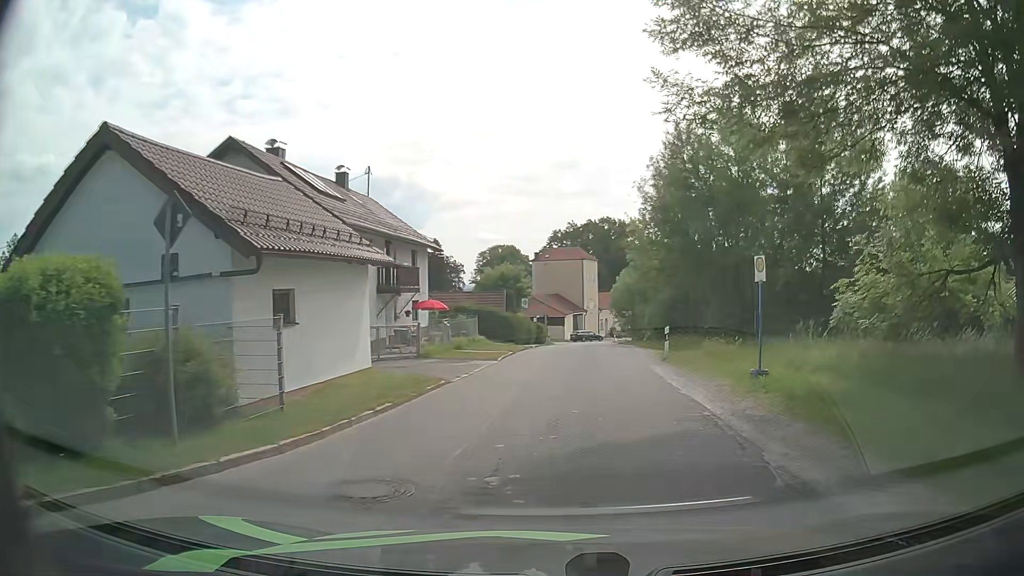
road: residential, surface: asphalt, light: Day
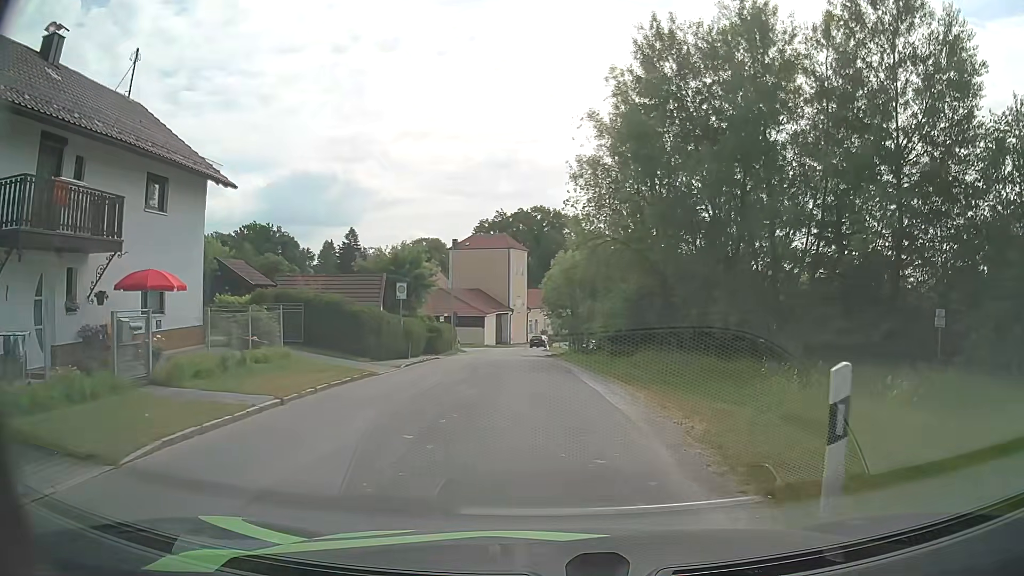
(+1.7, +18.1) m; +6°
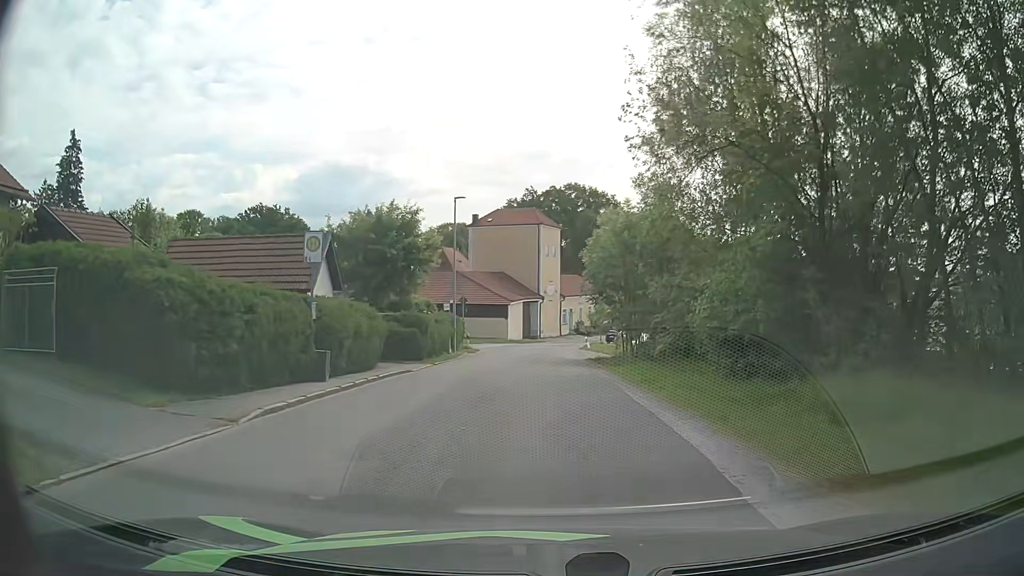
(-0.3, +14.4) m; -3°
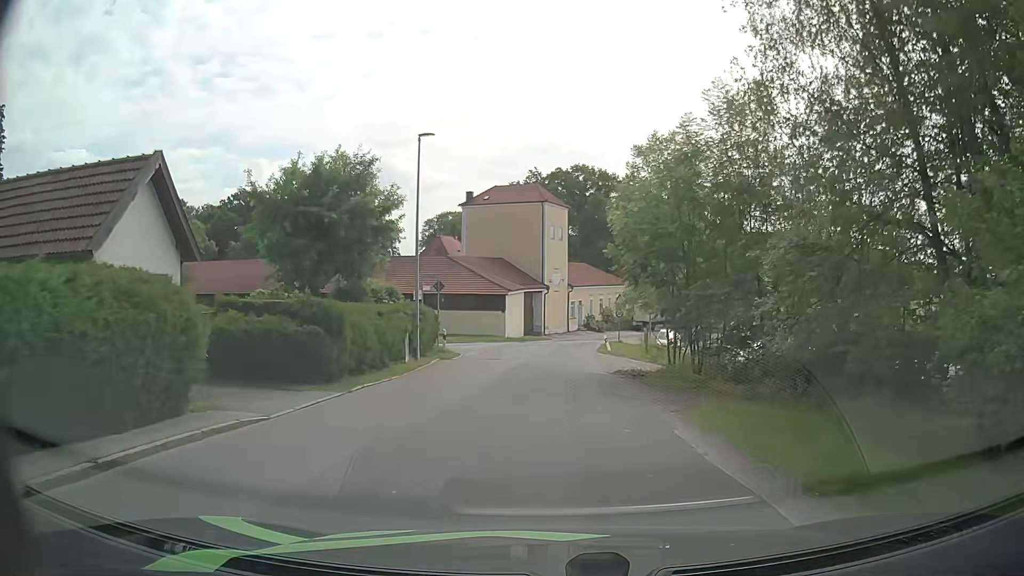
(0.0, +11.1) m; 0°
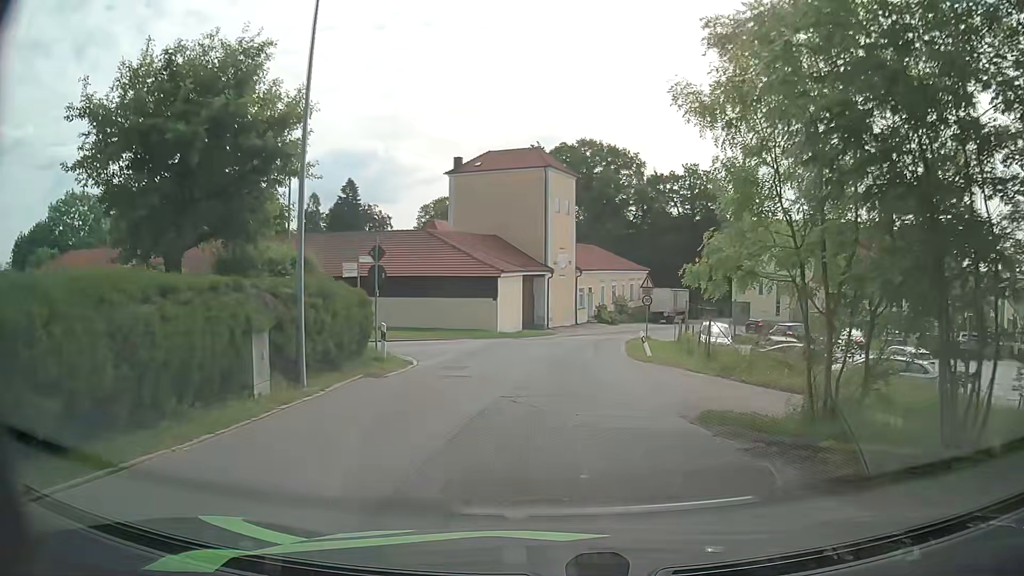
(-0.1, +11.7) m; -1°
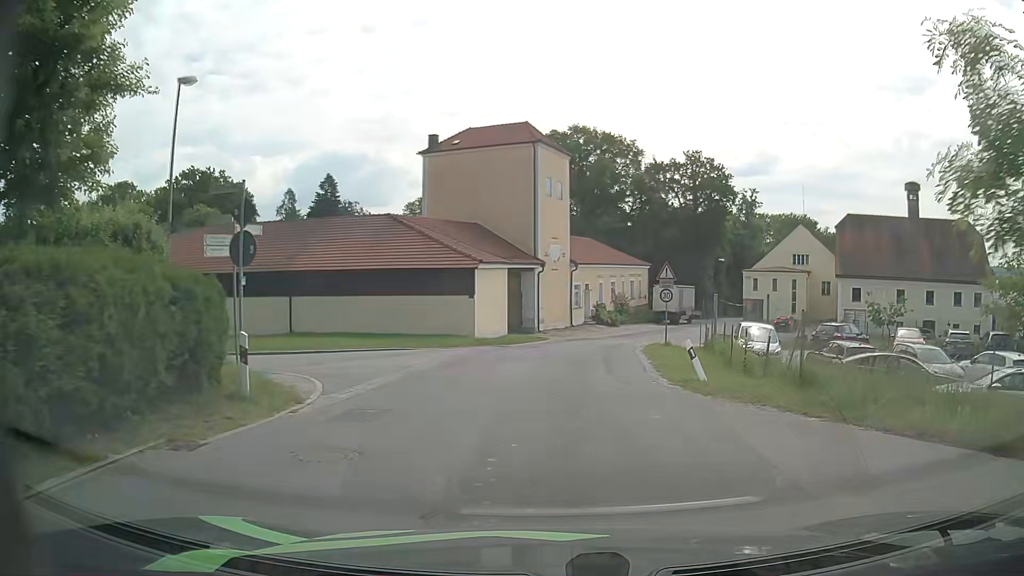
(+0.1, +8.2) m; +3°
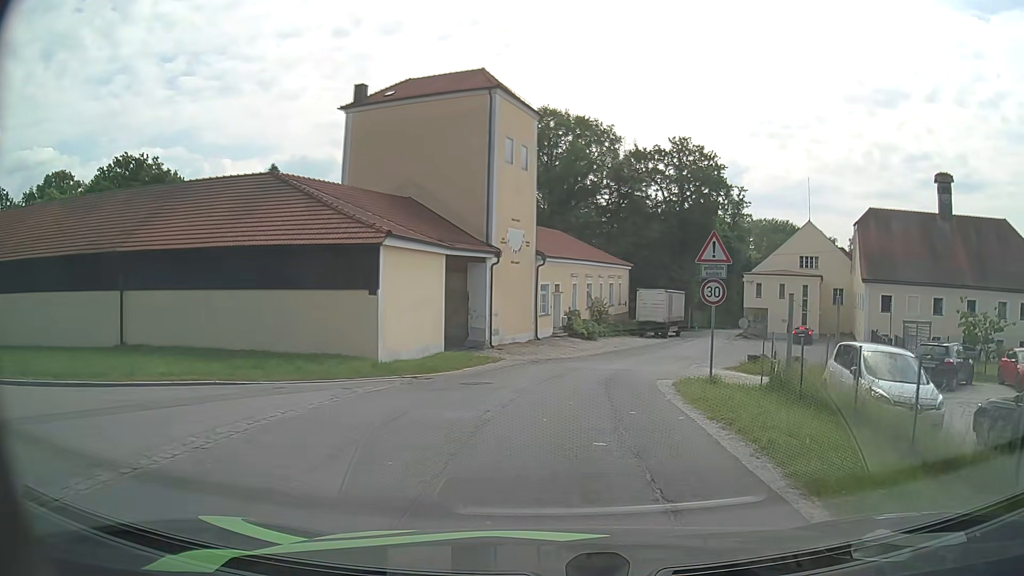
(0.0, +12.8) m; +2°
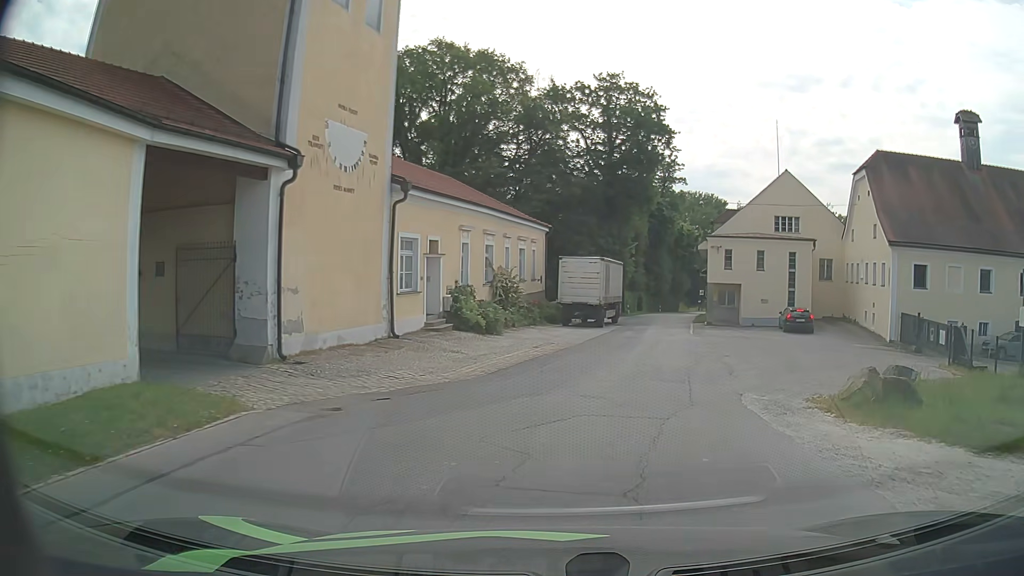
(+0.9, +17.7) m; +8°
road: unclassified
(+1, +10) (+2, +20) (+5, +30) (+7, +39) (+9, +49) (+11, +59) (+14, +69) (+16, +78) (+19, +88) (+23, +97) m
